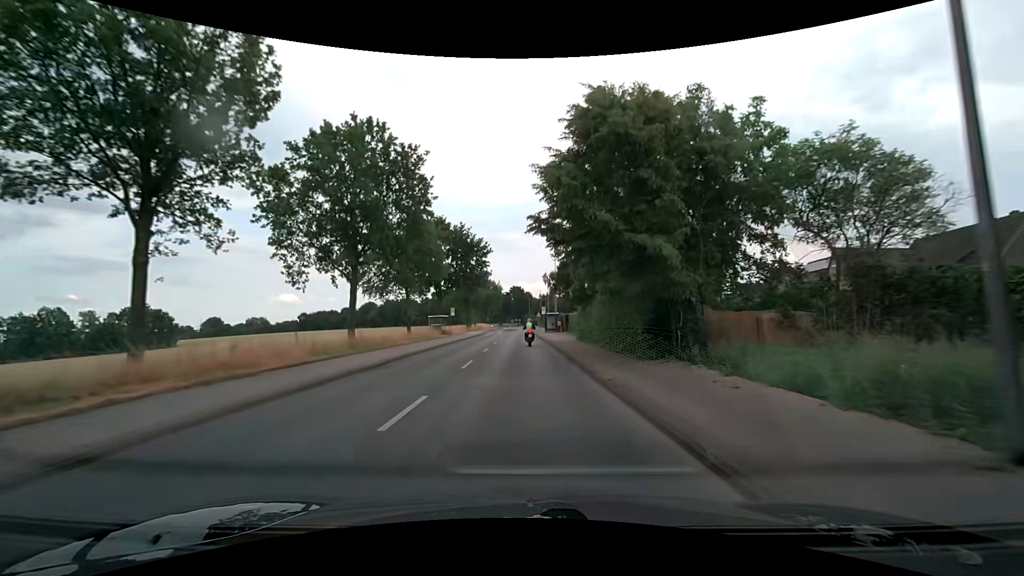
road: secondary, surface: asphalt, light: Day
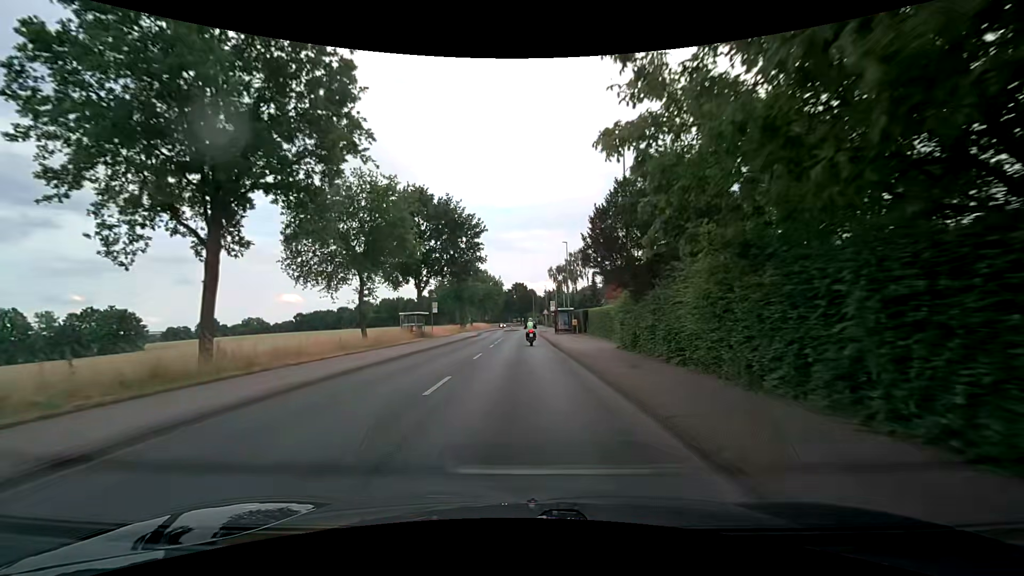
(+0.1, +15.3) m; 0°
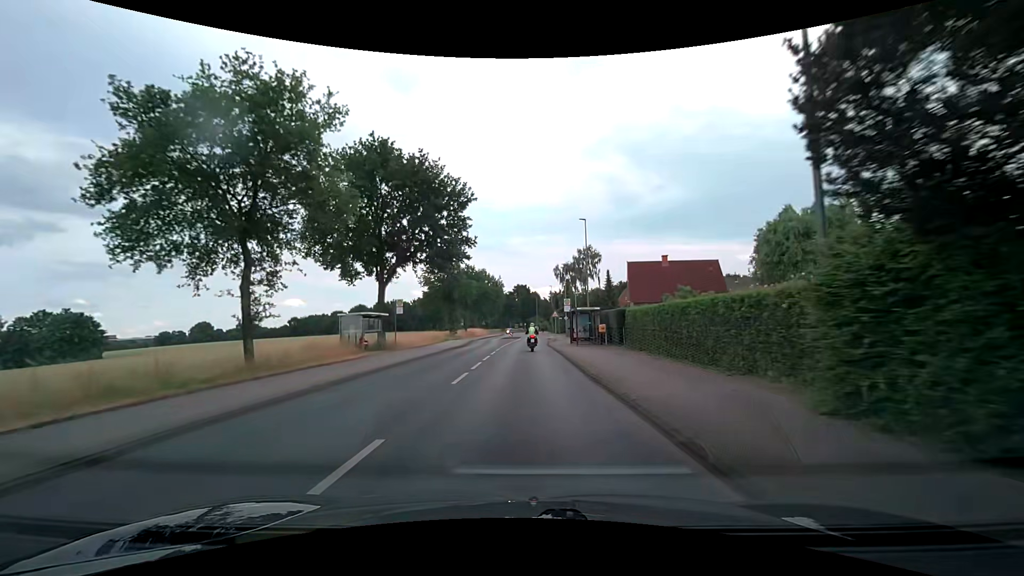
(-0.1, +15.2) m; -1°
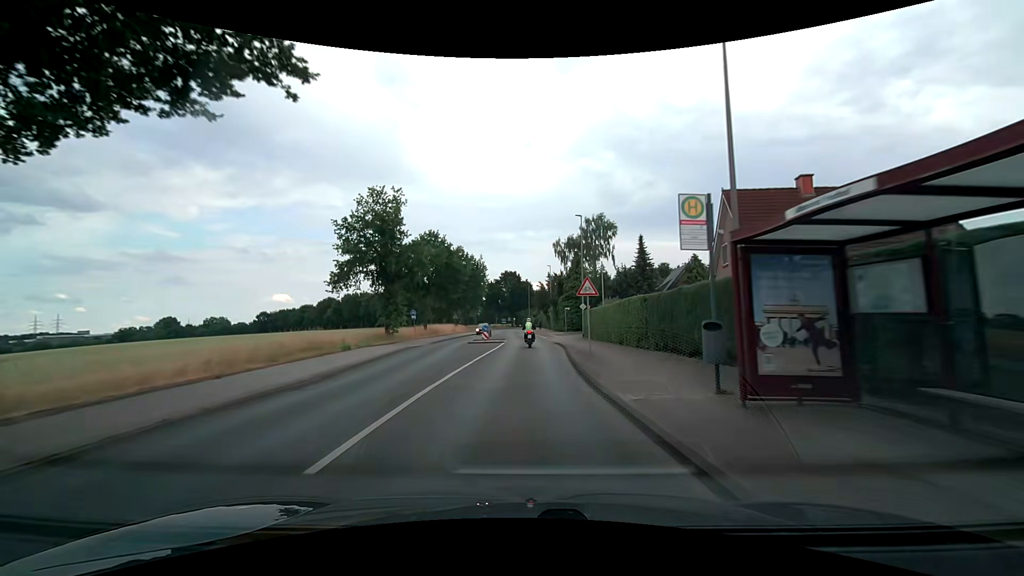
(+0.3, +30.4) m; +1°
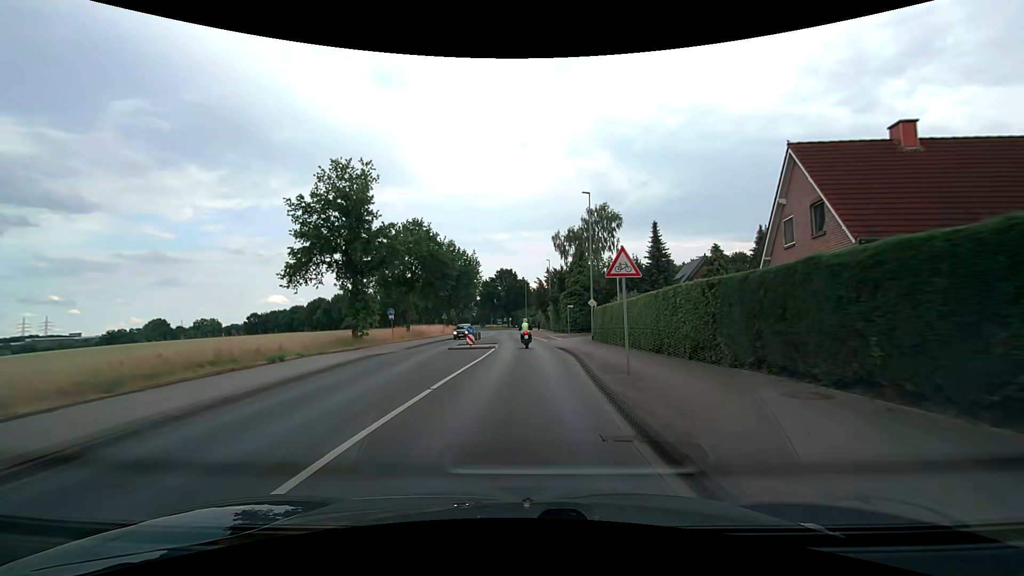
(0.0, +7.6) m; 0°
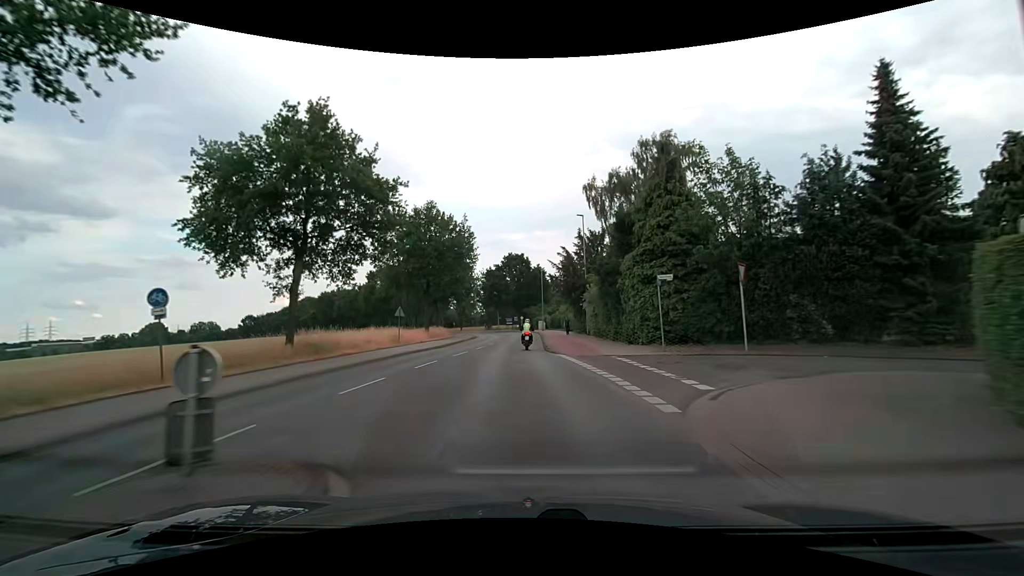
(-0.1, +30.0) m; -2°
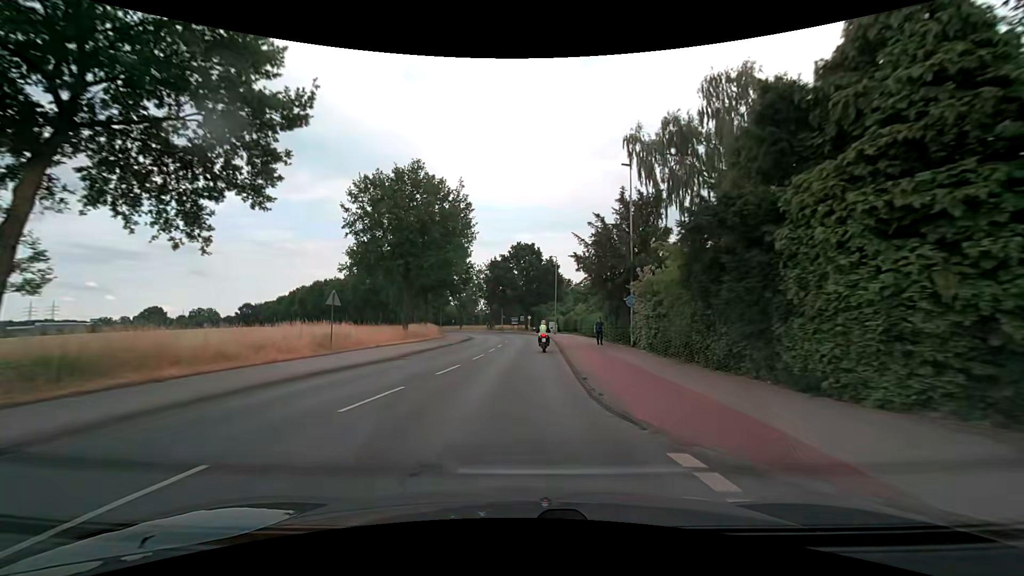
(-0.1, +14.8) m; -1°
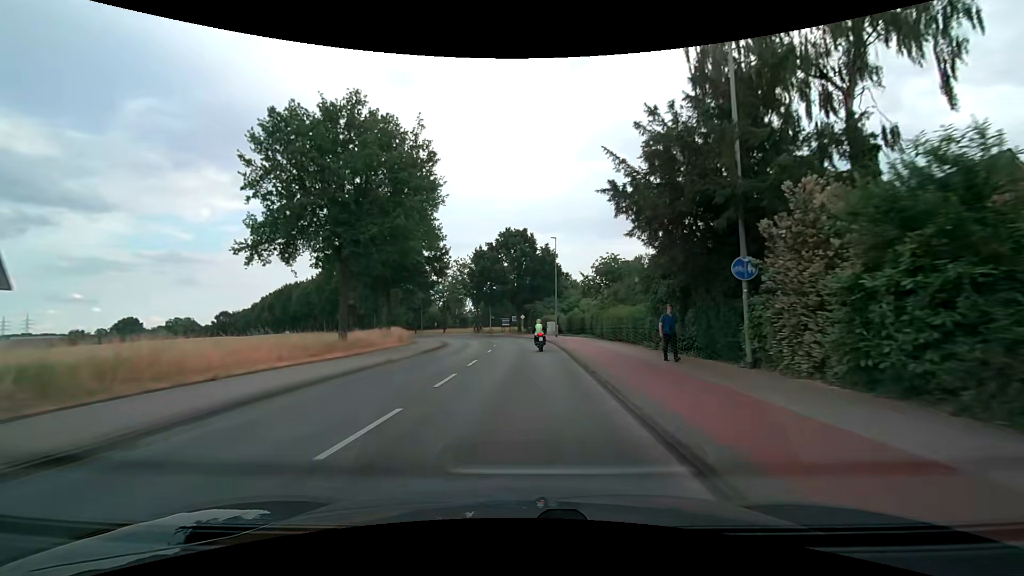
(+0.1, +14.9) m; 0°
(0, +10) (0, +20) (+1, +30) (0, +40) (0, +50) (-2, +60) (-5, +69) (-8, +79) (-12, +88) (-17, +97) m
